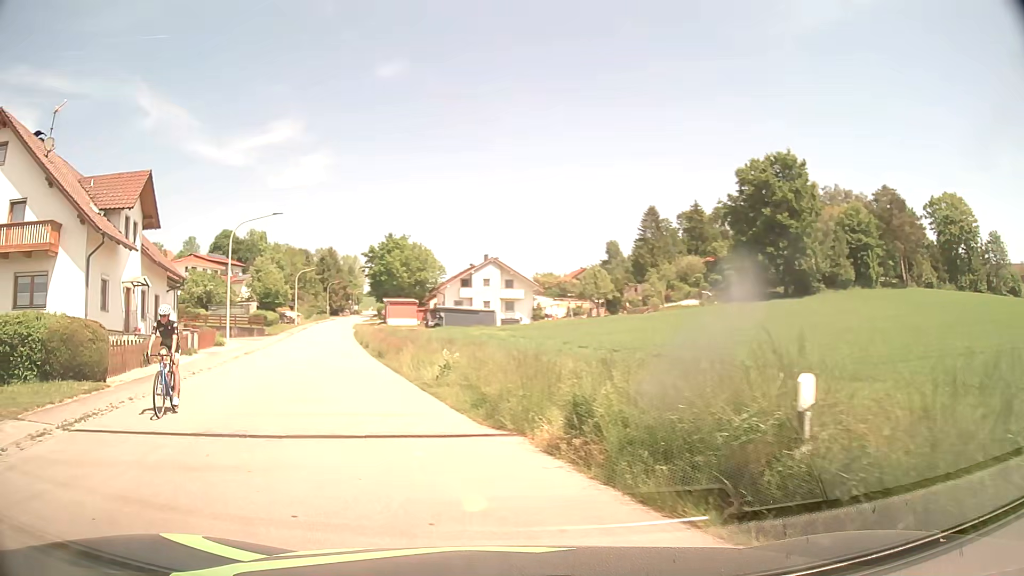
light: Day
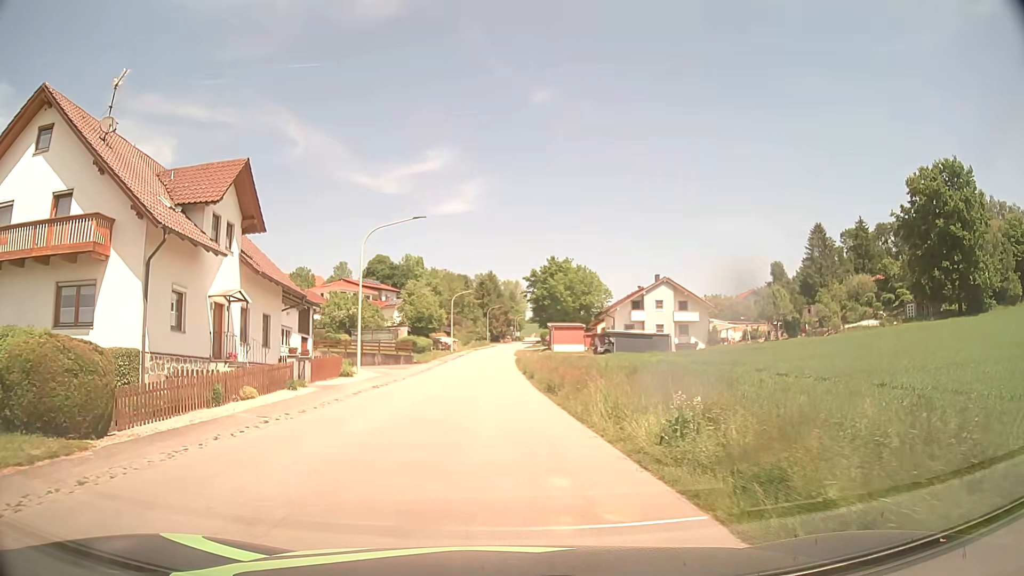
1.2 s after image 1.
(-0.9, +7.0) m; -12°
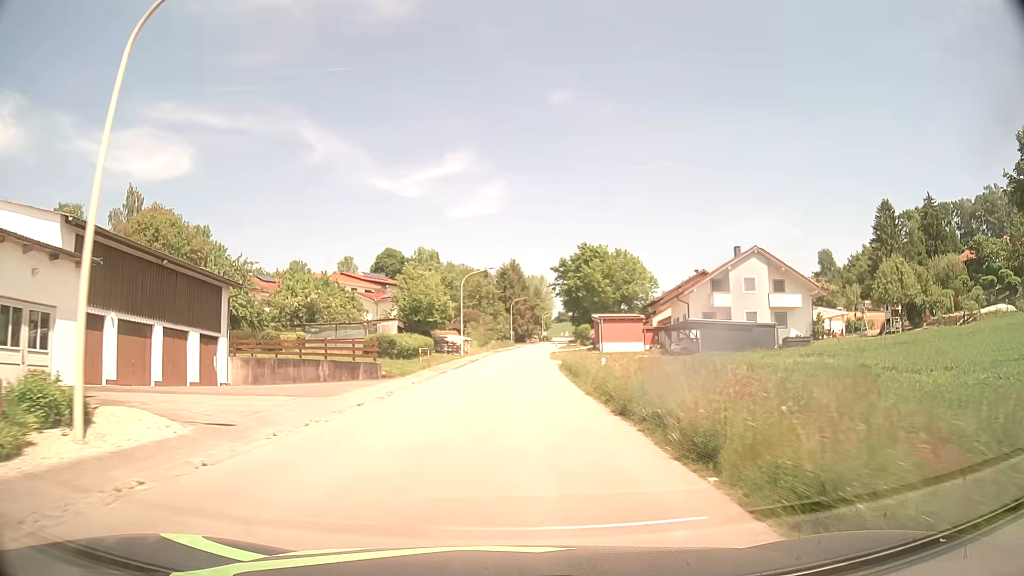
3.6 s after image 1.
(-0.7, +23.8) m; -2°
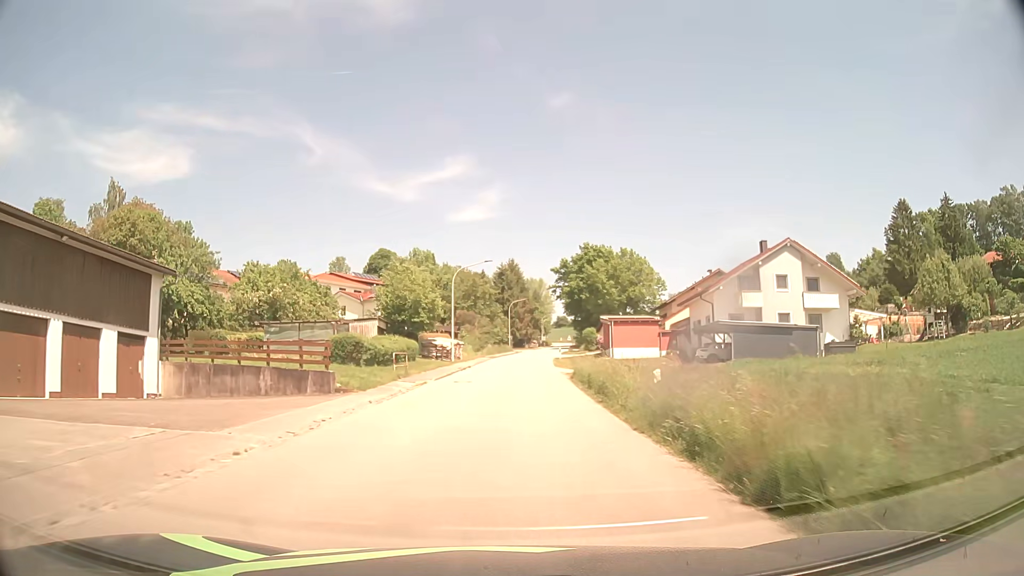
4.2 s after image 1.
(0.0, +7.6) m; 0°
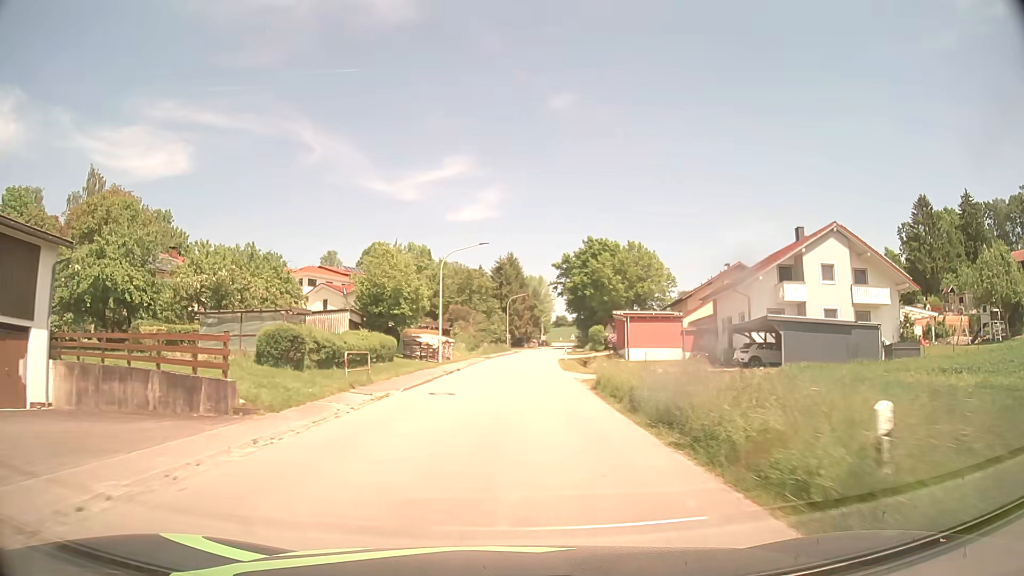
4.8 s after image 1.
(0.0, +8.1) m; 0°
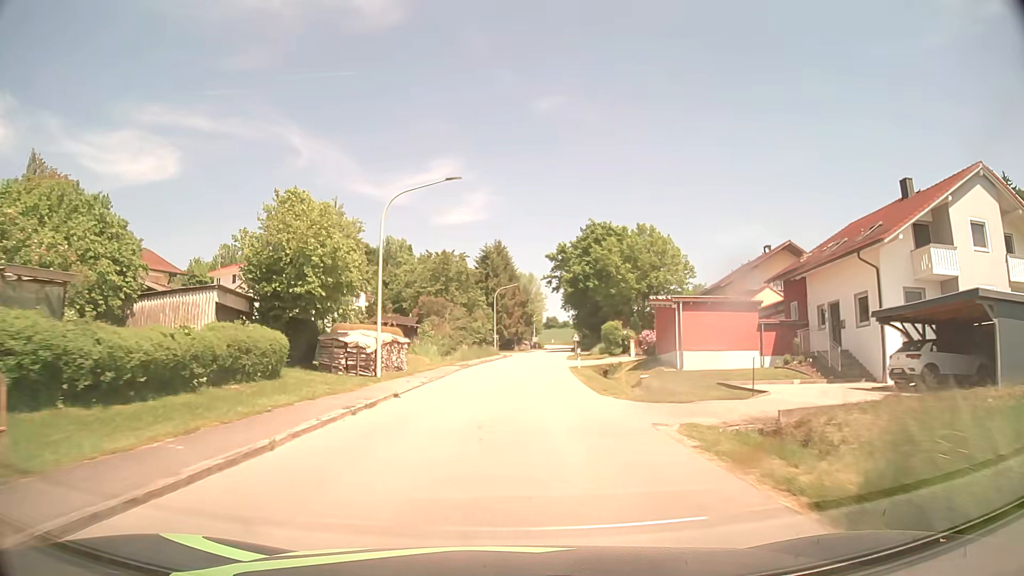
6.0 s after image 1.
(+0.1, +17.2) m; +1°
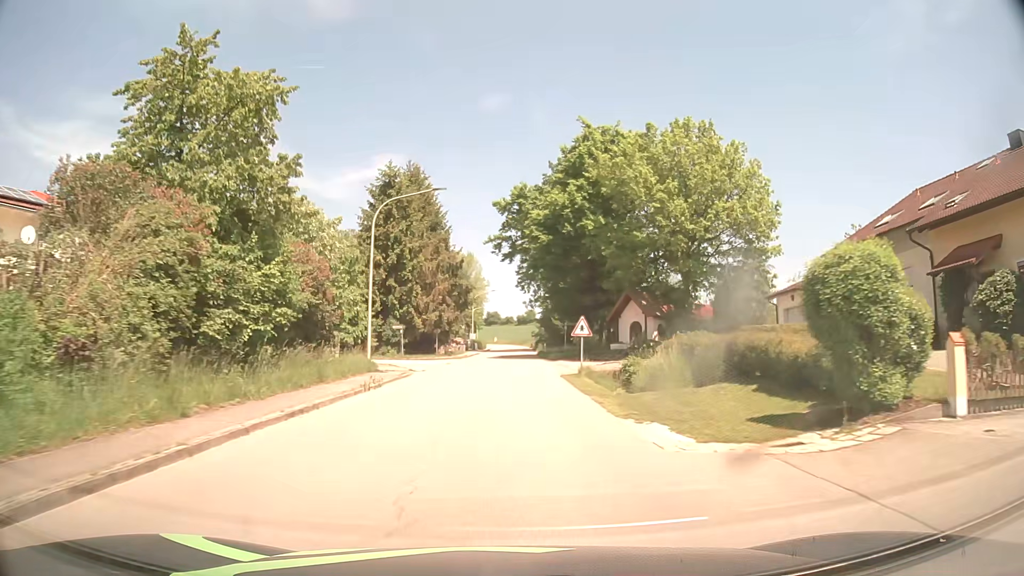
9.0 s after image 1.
(+1.9, +43.7) m; +5°
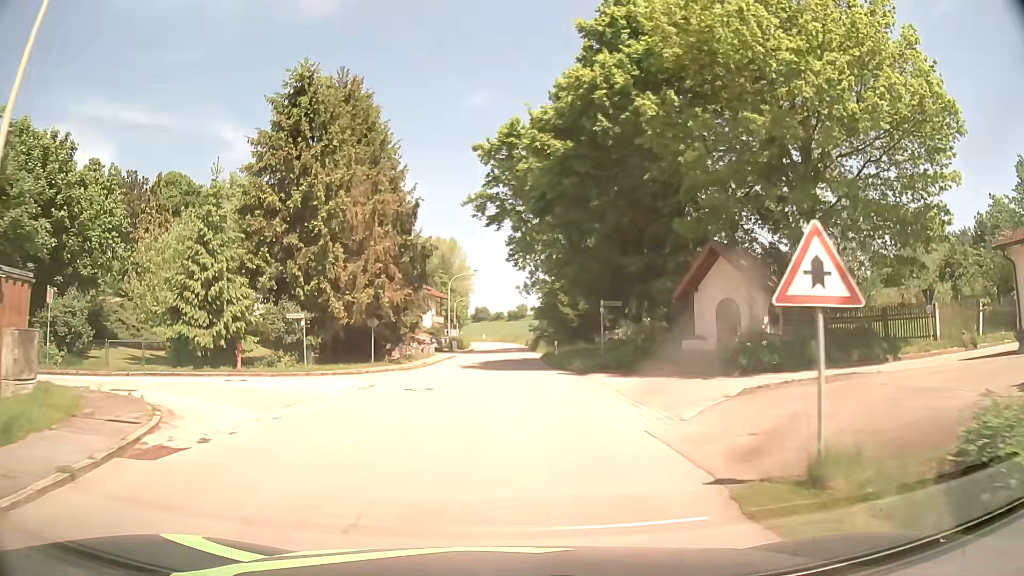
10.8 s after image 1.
(+0.3, +20.7) m; +1°
(-1, +10) (-7, +17) (-16, +18) (-25, +12) (-33, +6) (-39, -2) (-45, -10) (-49, -19) (-52, -29) (-55, -38) m
